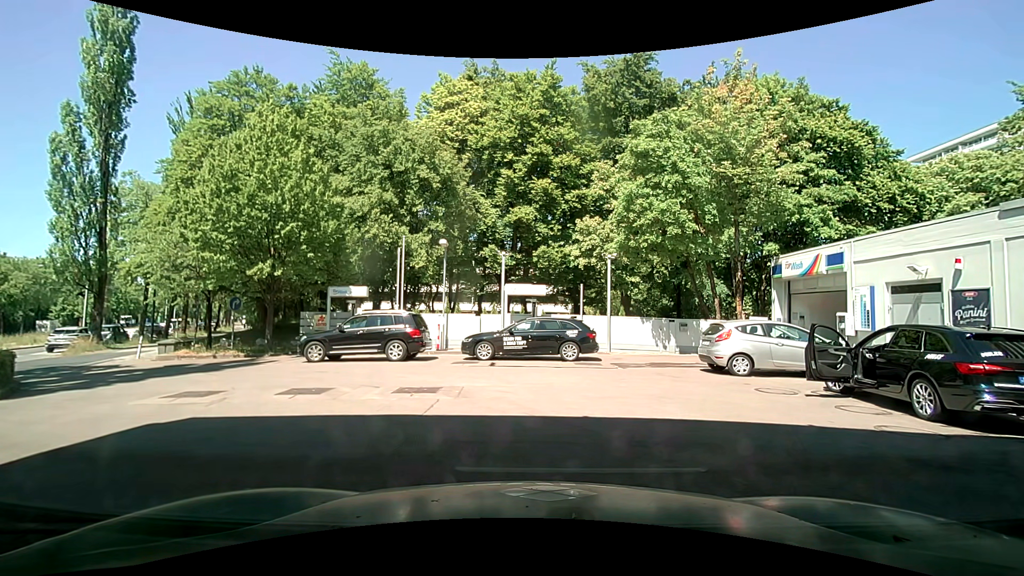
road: service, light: Day
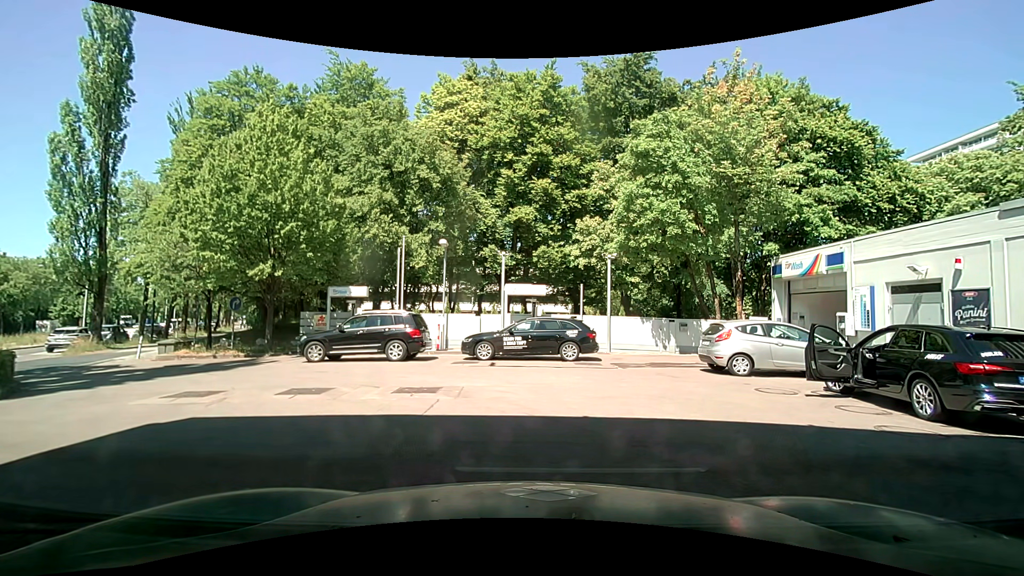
(0.0, 0.0) m; 0°
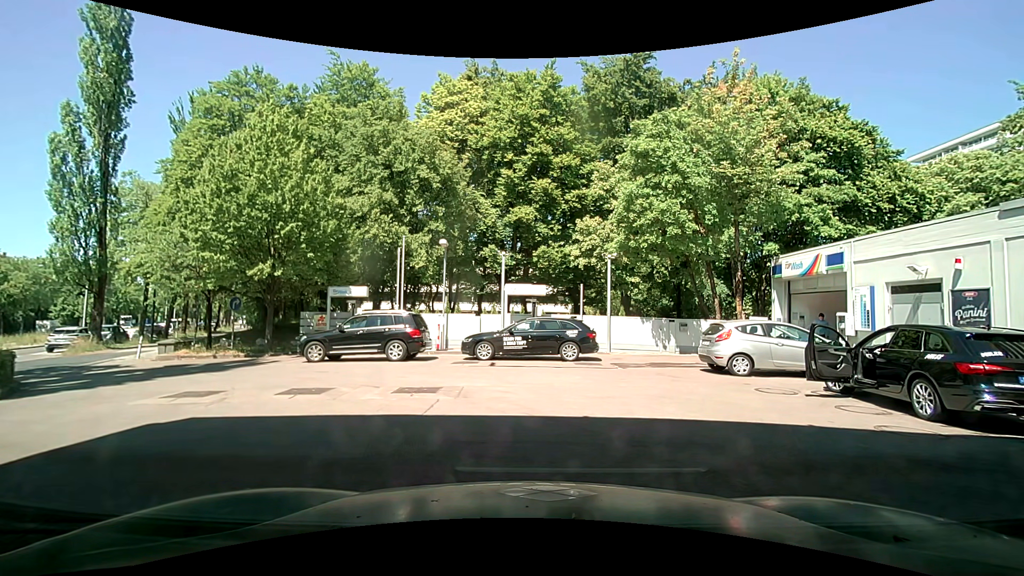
(0.0, 0.0) m; 0°
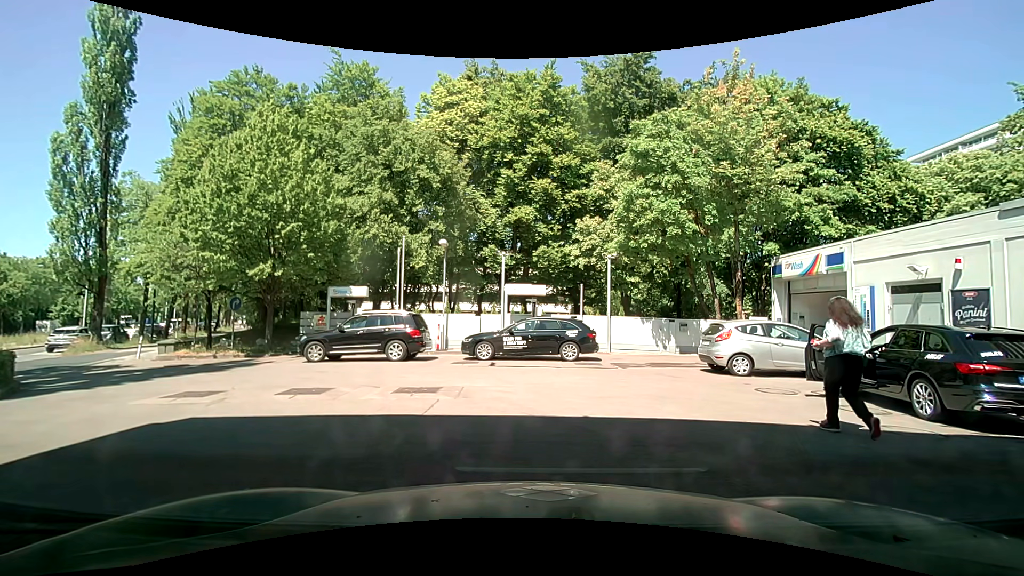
(0.0, 0.0) m; 0°
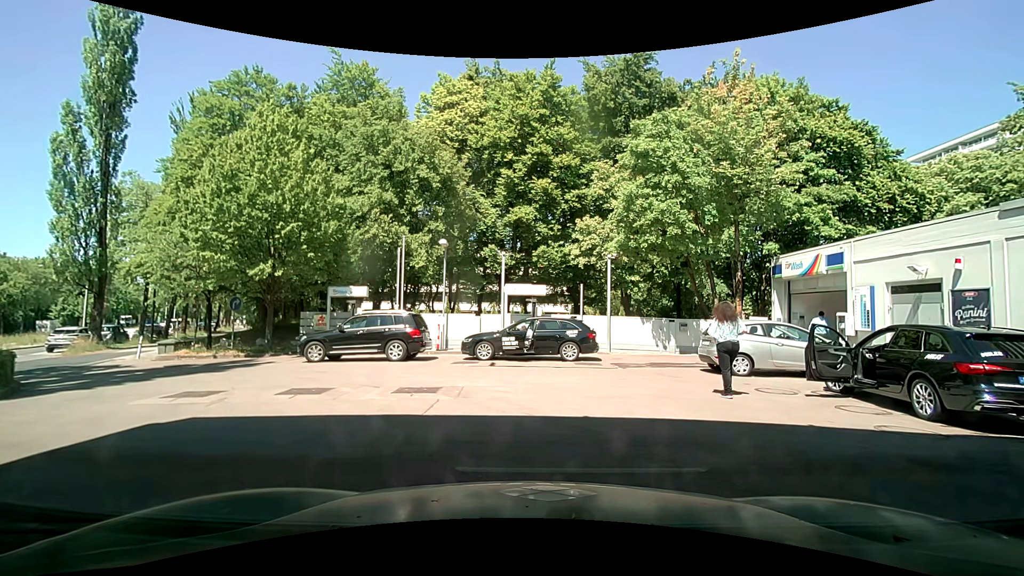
(0.0, 0.0) m; 0°
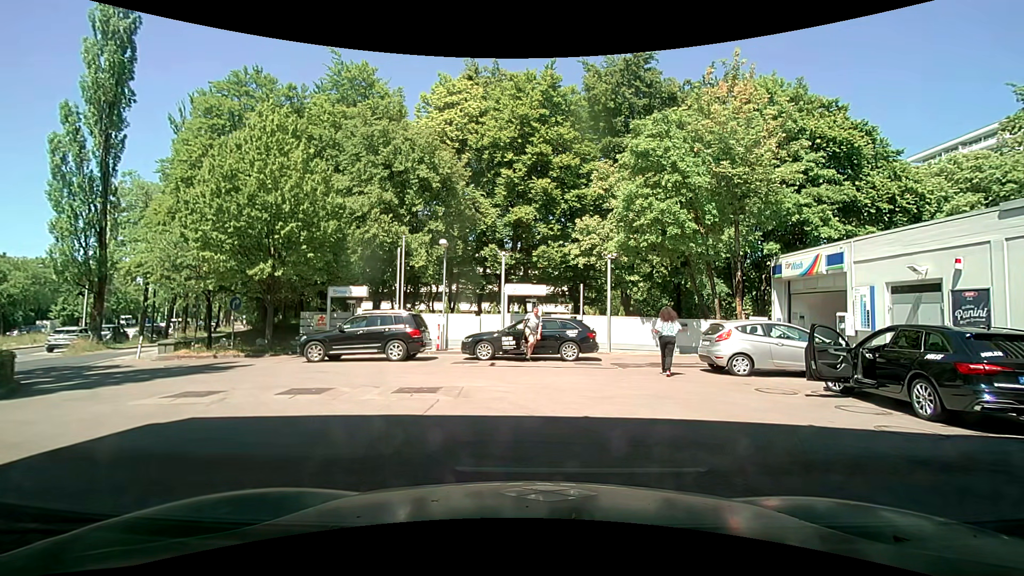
(0.0, 0.0) m; 0°
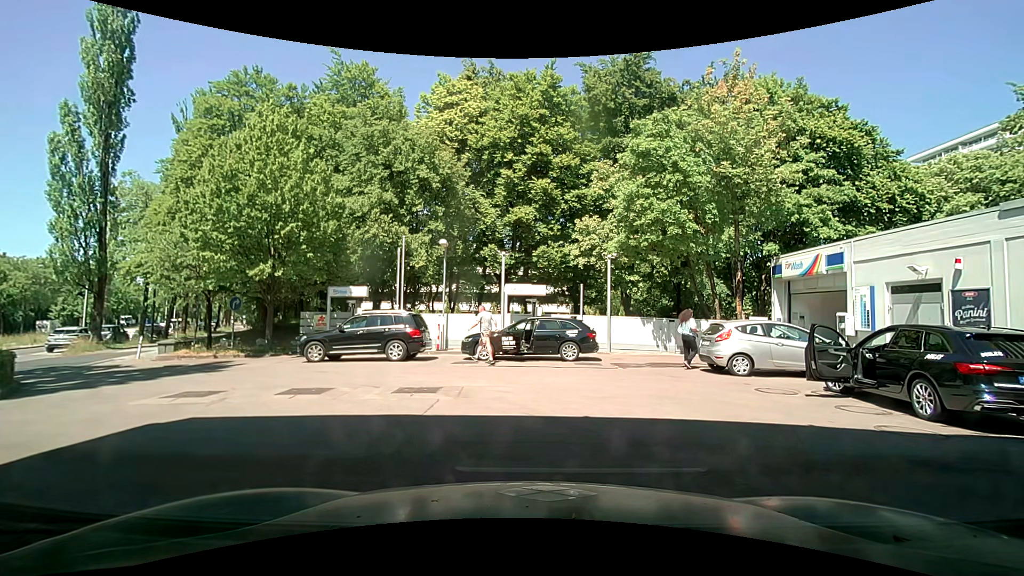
(0.0, 0.0) m; 0°
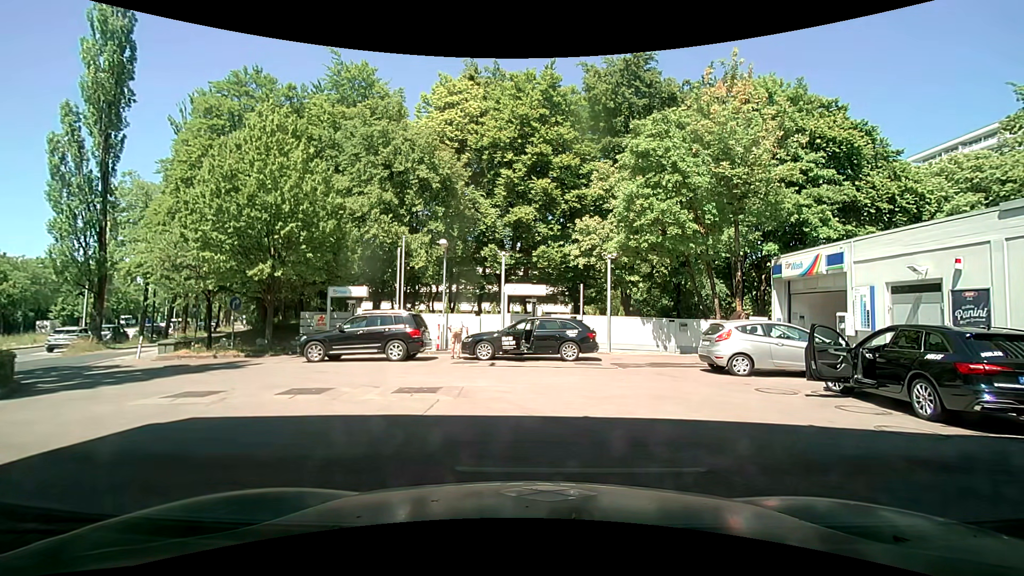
(0.0, 0.0) m; 0°
